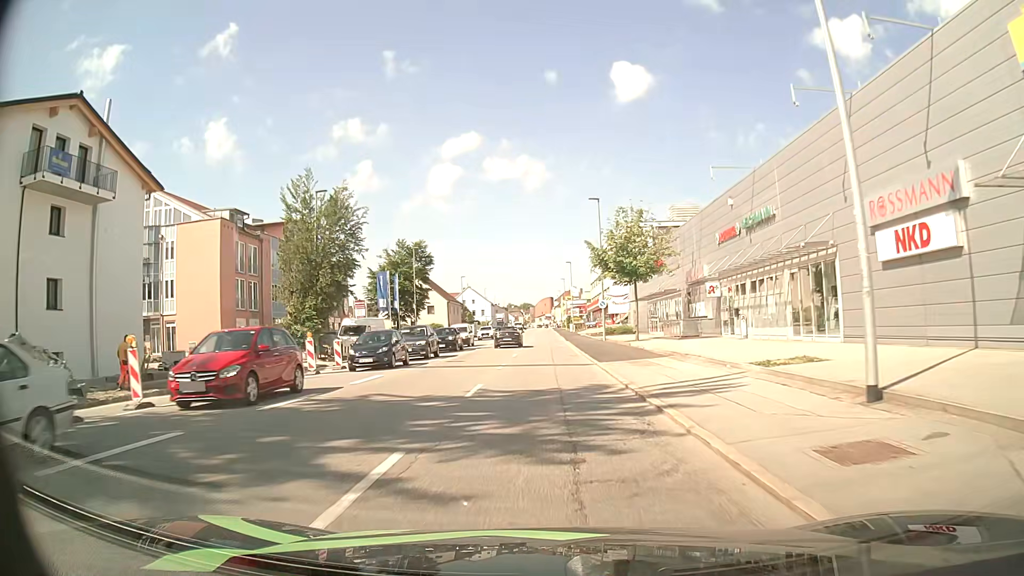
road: tertiary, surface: asphalt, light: Day
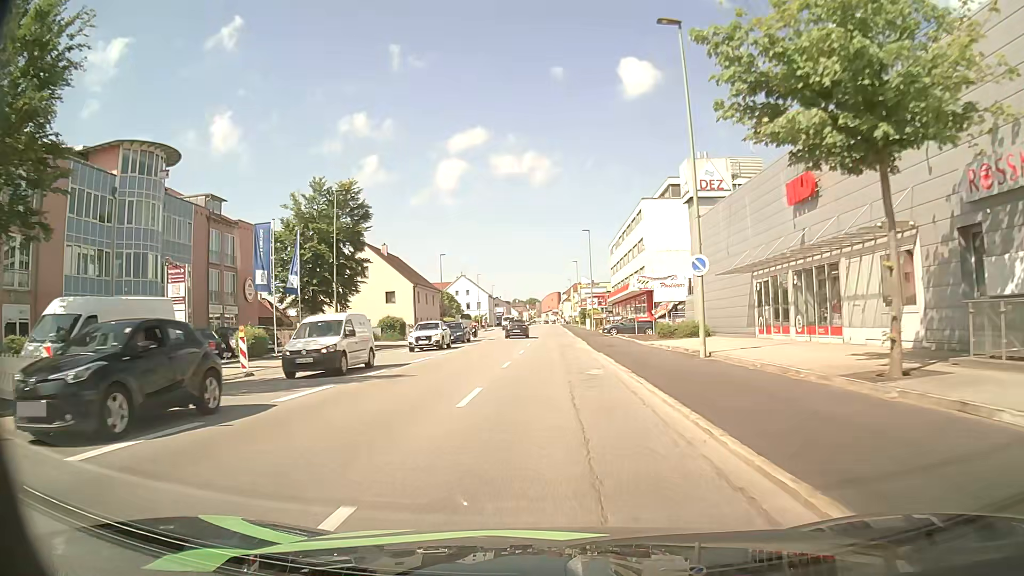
(-0.2, +29.8) m; 0°
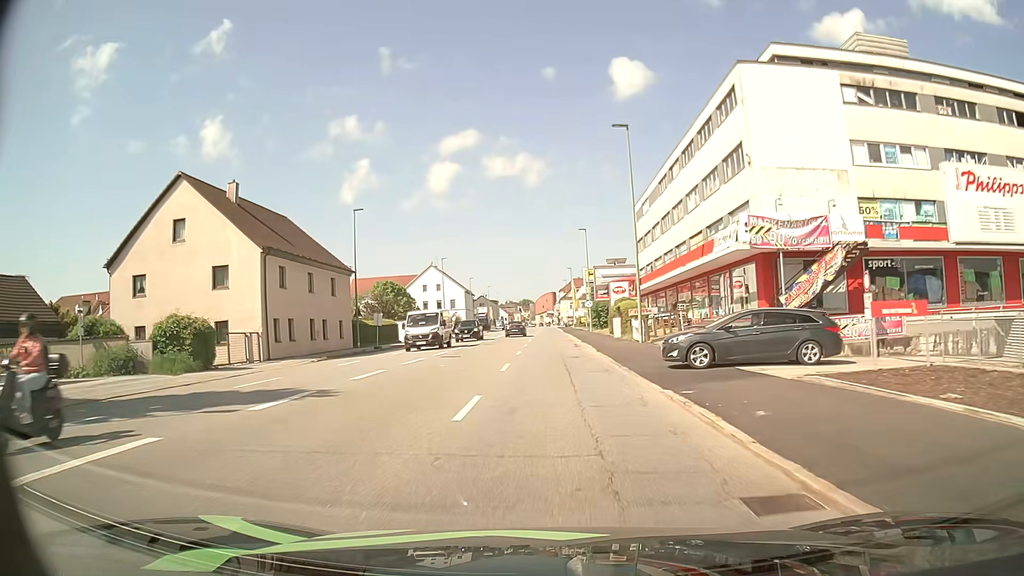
(0.0, +37.6) m; +1°
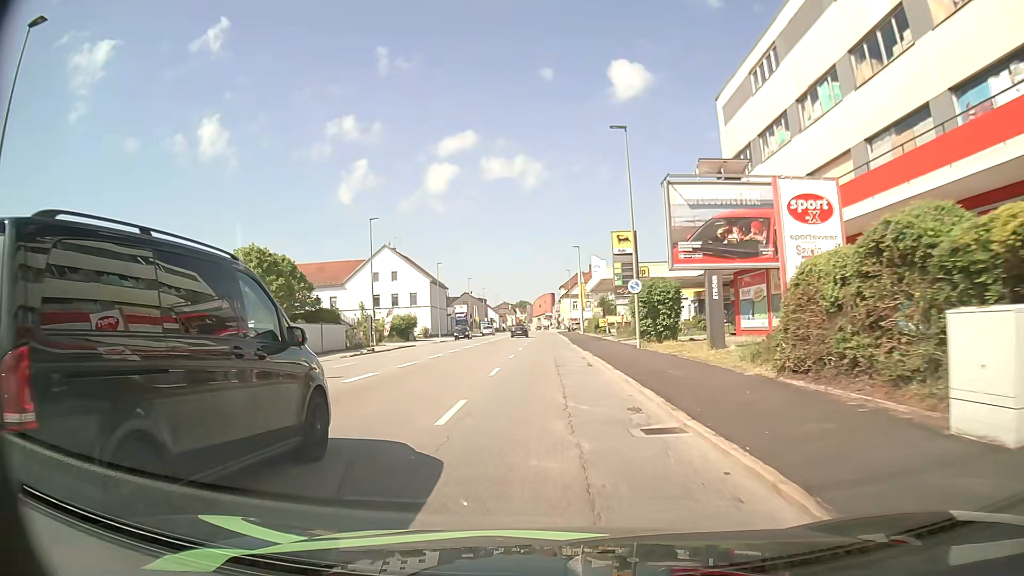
(-0.1, +36.3) m; 0°
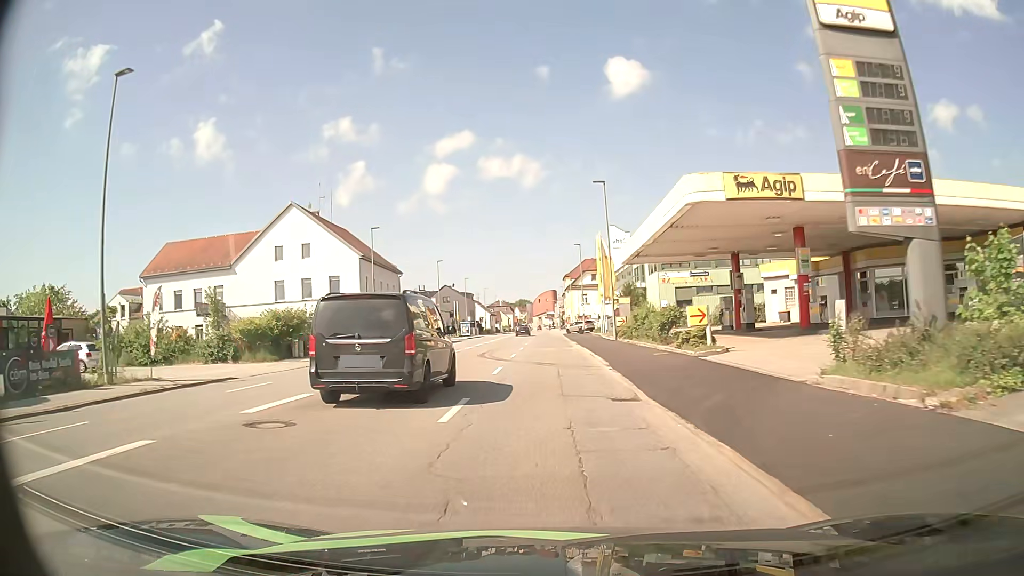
(-0.1, +35.8) m; 0°
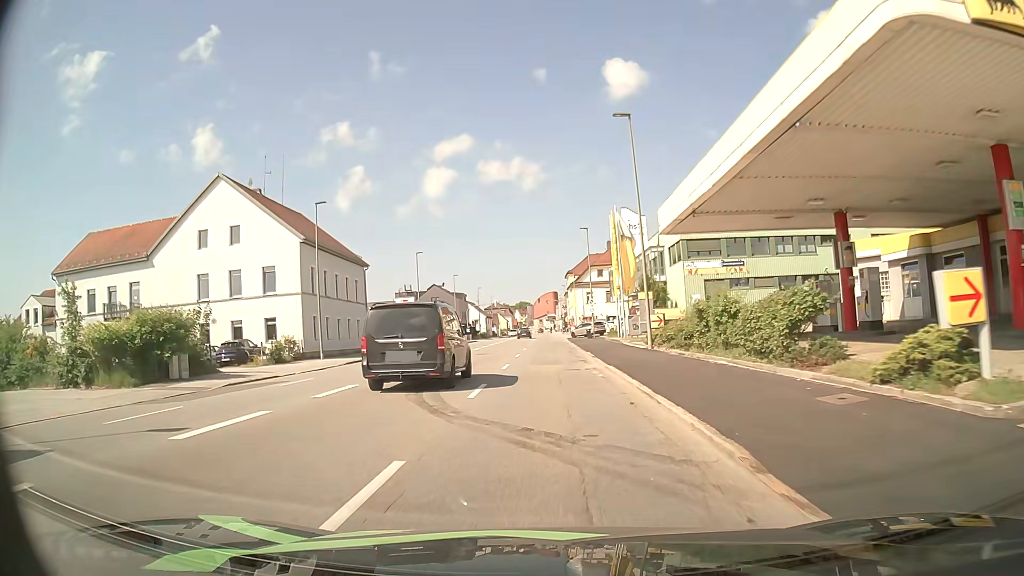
(0.0, +14.6) m; 0°
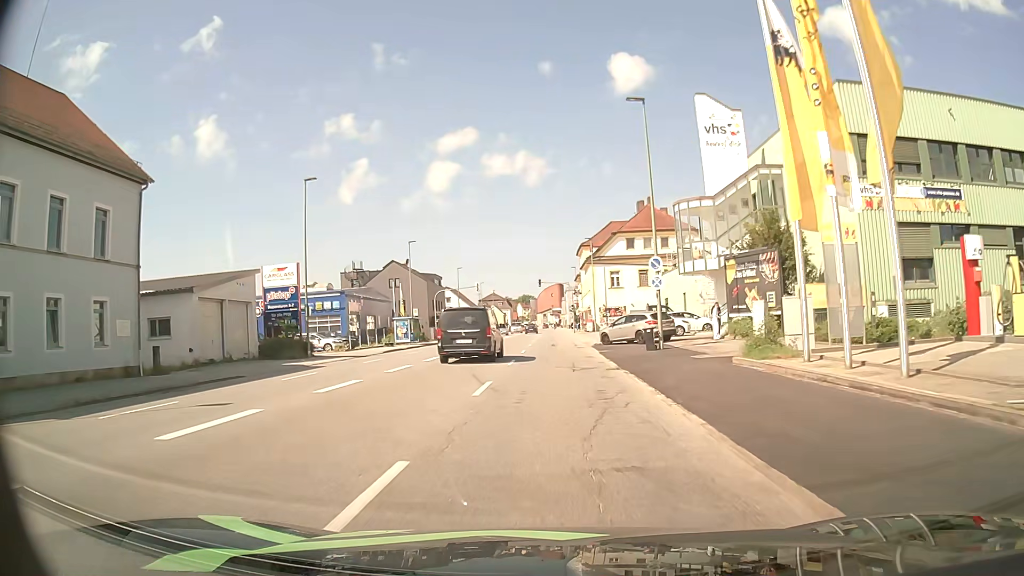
(-0.2, +36.4) m; -1°
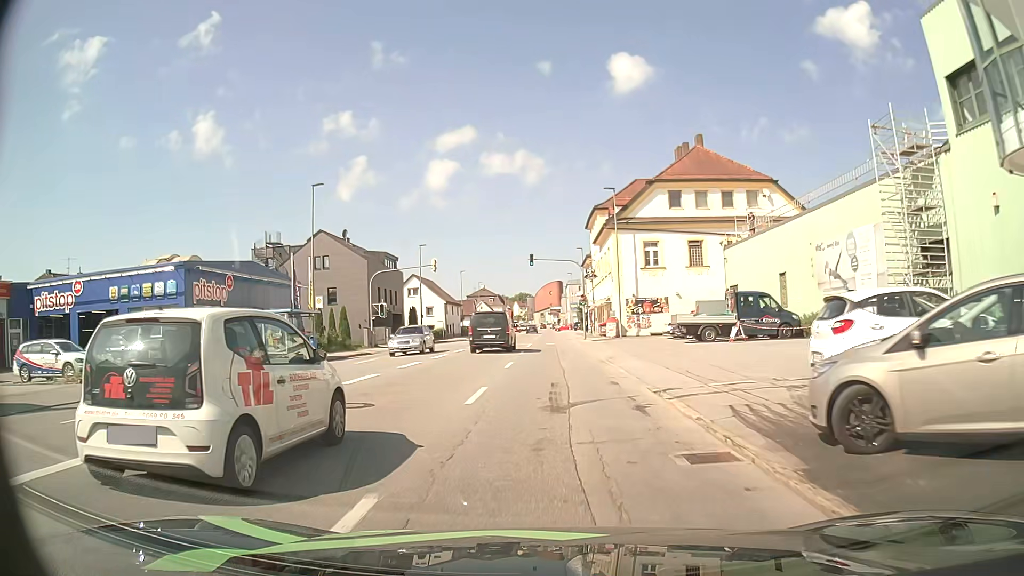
(+0.4, +28.2) m; +1°
(0, +10) (0, +20) (0, +30) (0, +40) (0, +50) (0, +60) (0, +70) (+1, +80) (+1, +90) (+1, +100) m
